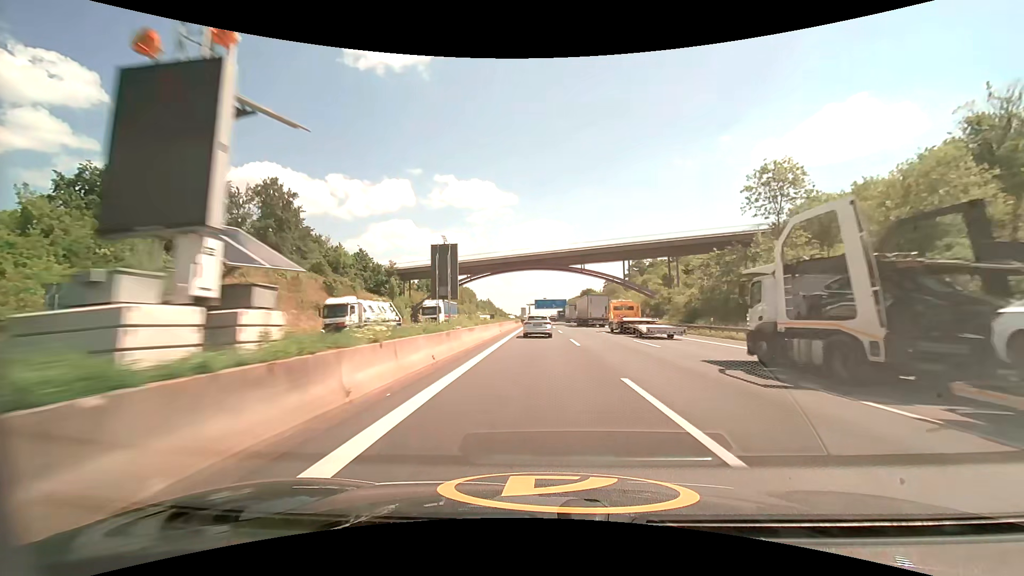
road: motorway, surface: asphalt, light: Day
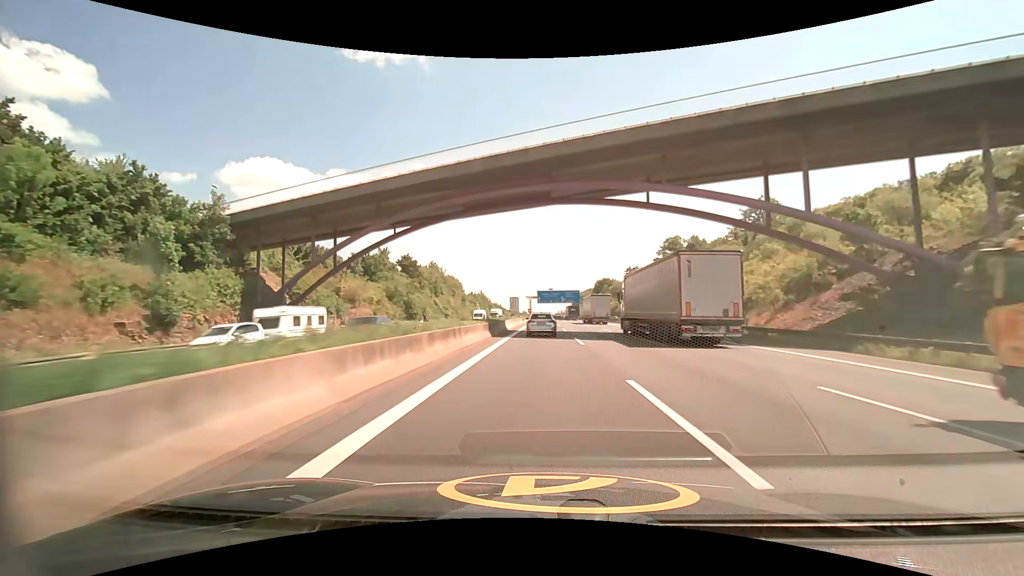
(-0.2, +54.6) m; -1°
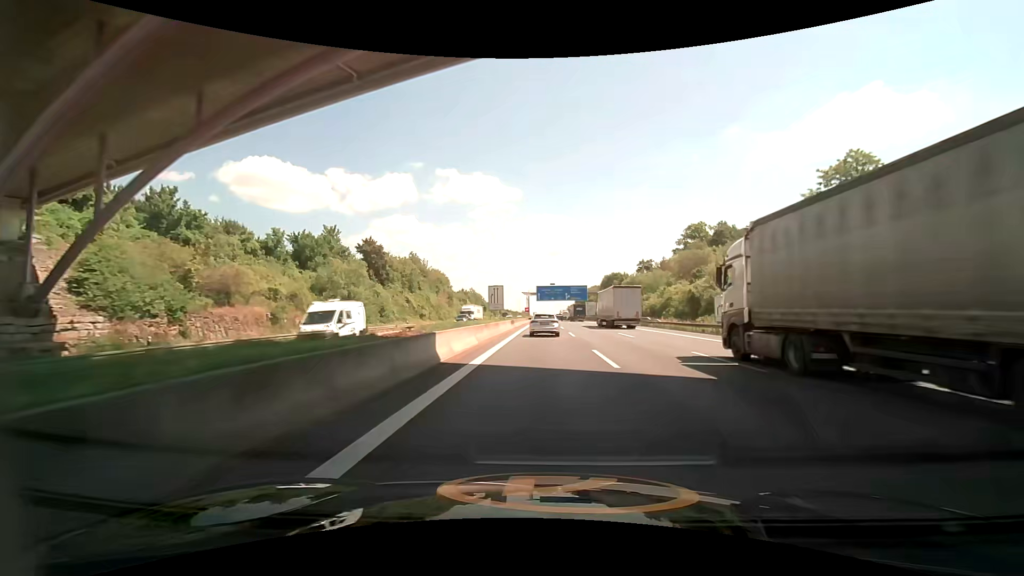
(0.0, +27.2) m; 0°
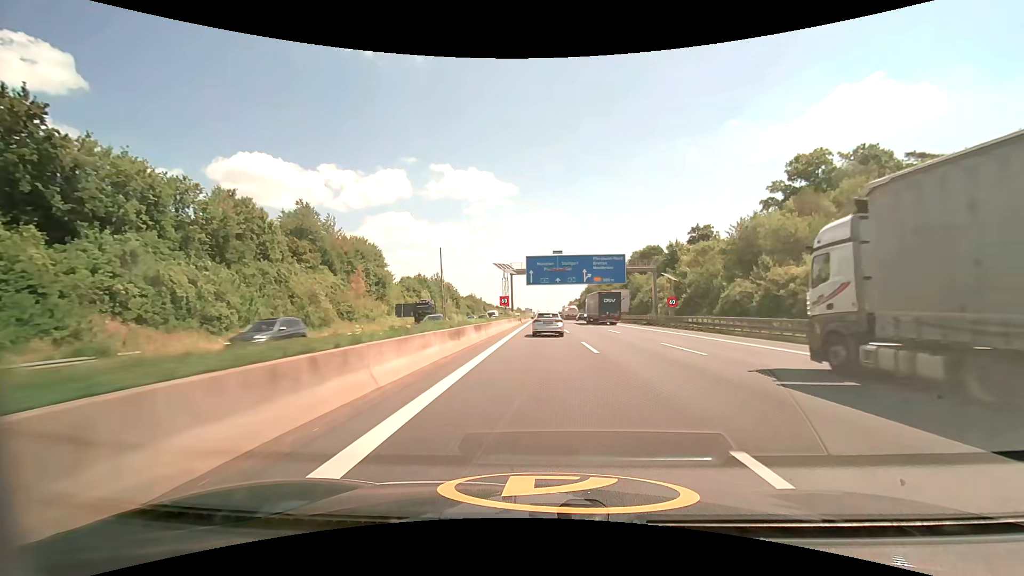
(+0.4, +67.2) m; 0°
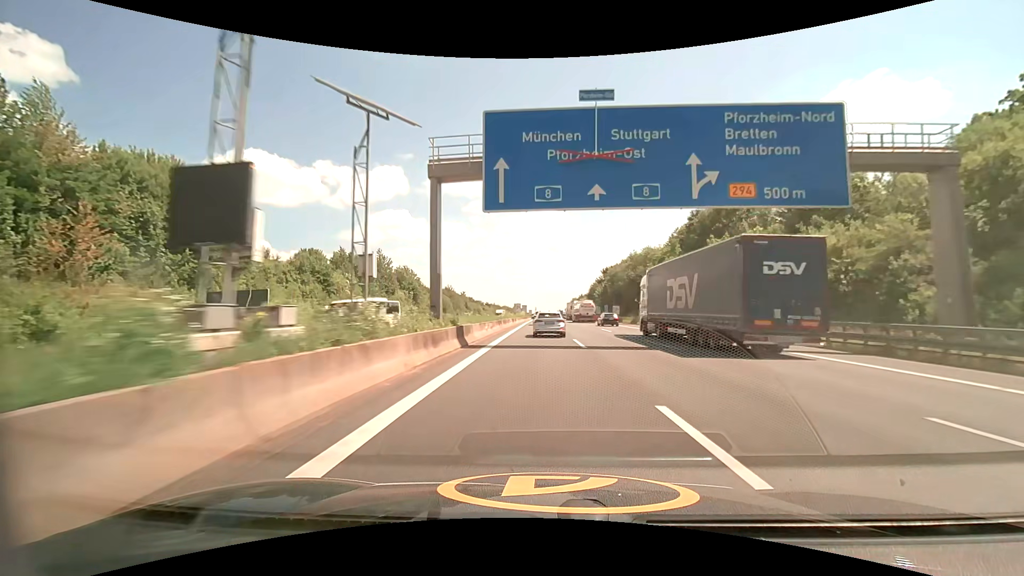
(+0.1, +51.4) m; 0°
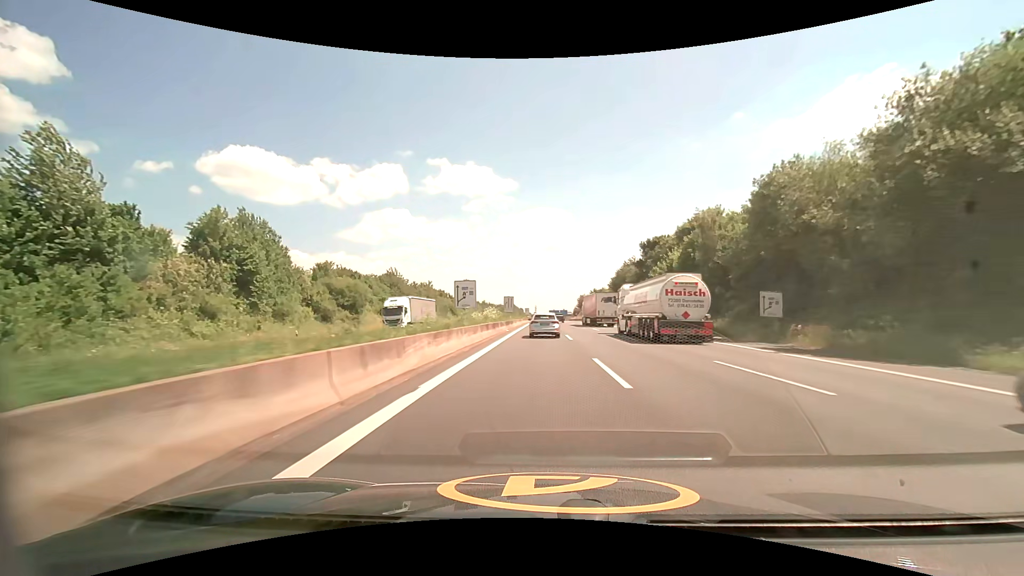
(-0.1, +63.8) m; 0°
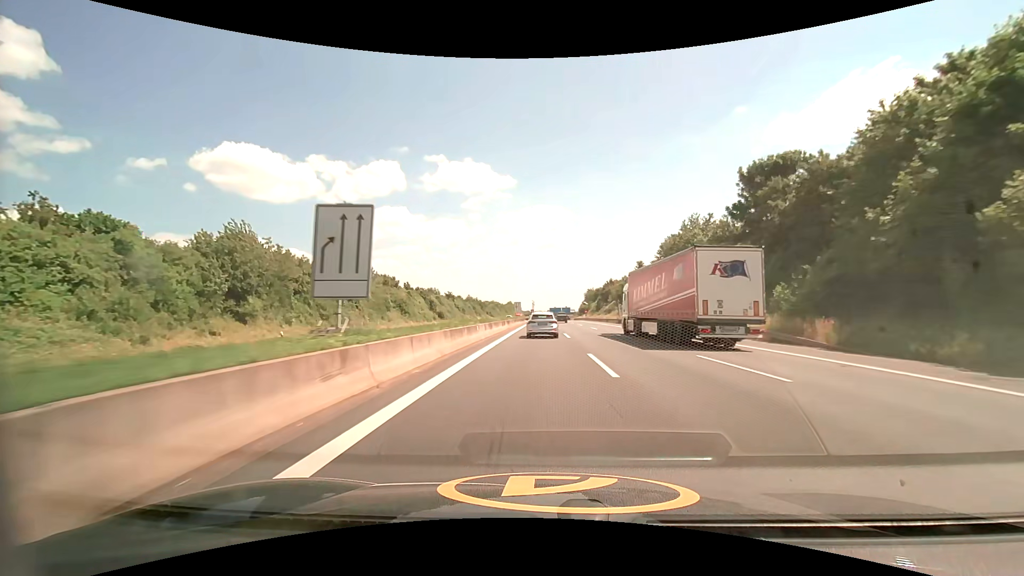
(+0.1, +52.2) m; 0°
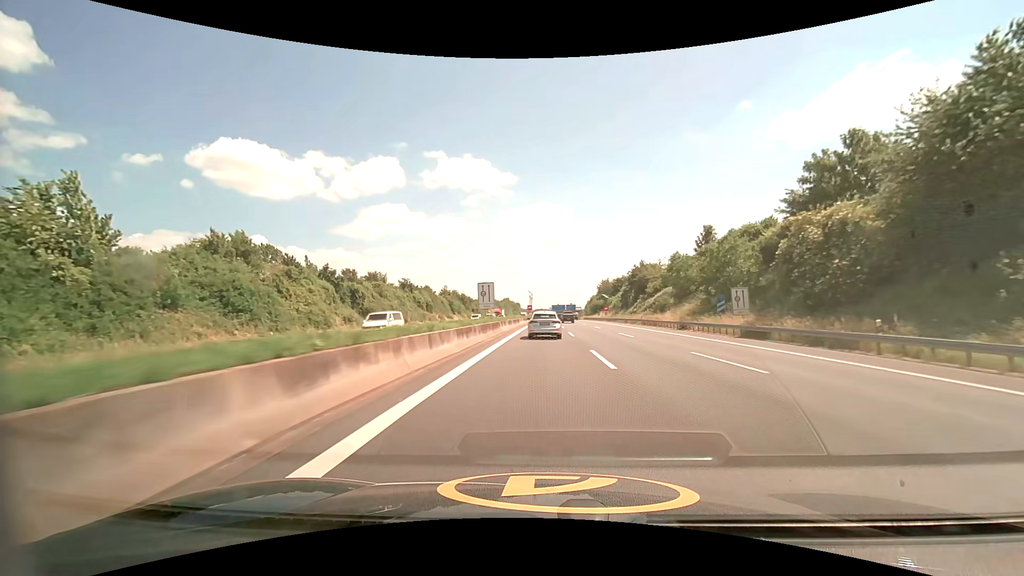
(-0.1, +52.3) m; 0°
(0, +10) (0, +20) (0, +30) (0, +40) (0, +50) (0, +60) (+1, +70) (+1, +80) (+1, +90) (+1, +100) m
